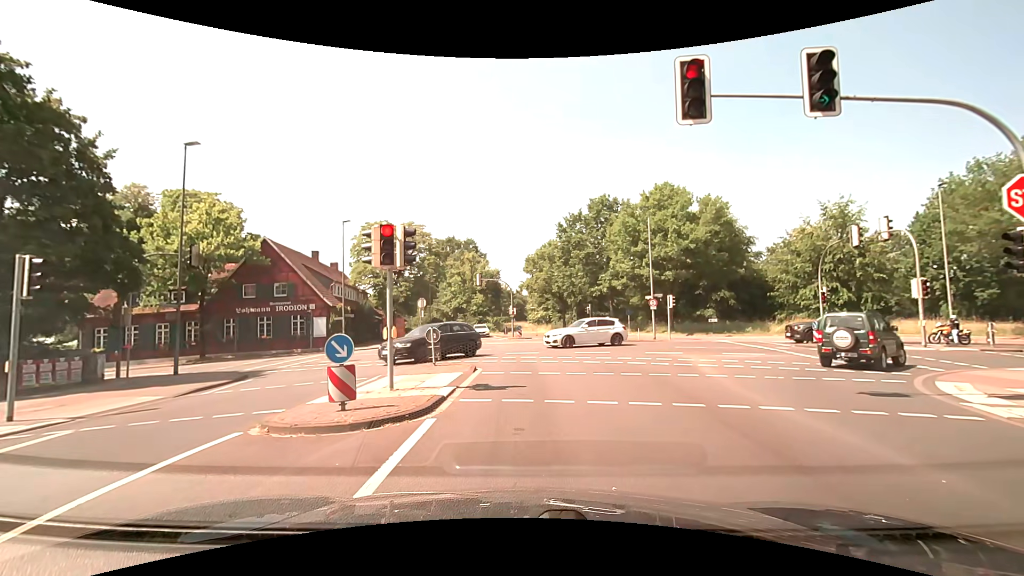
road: secondary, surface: asphalt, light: Day
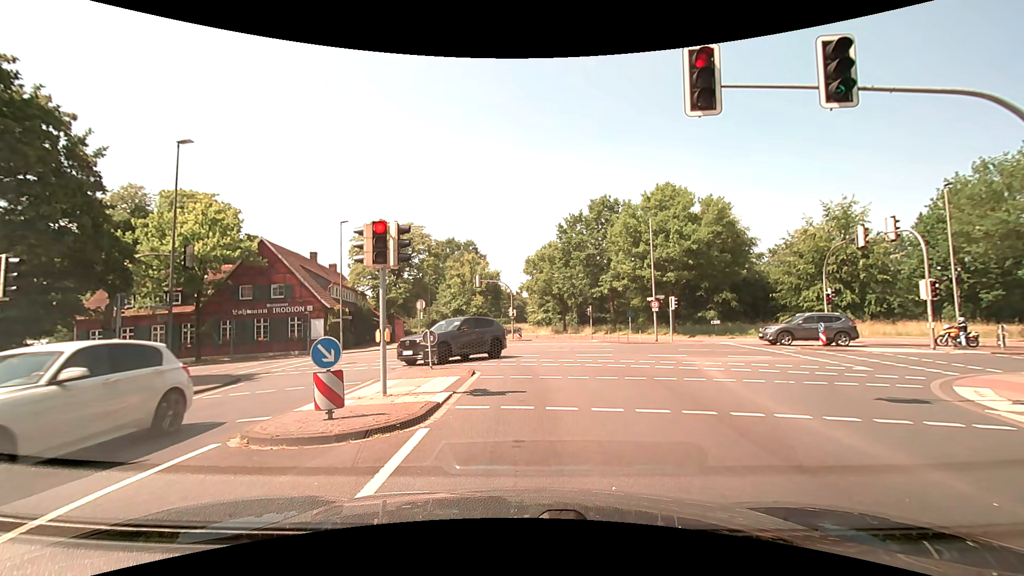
(0.0, +0.6) m; 0°
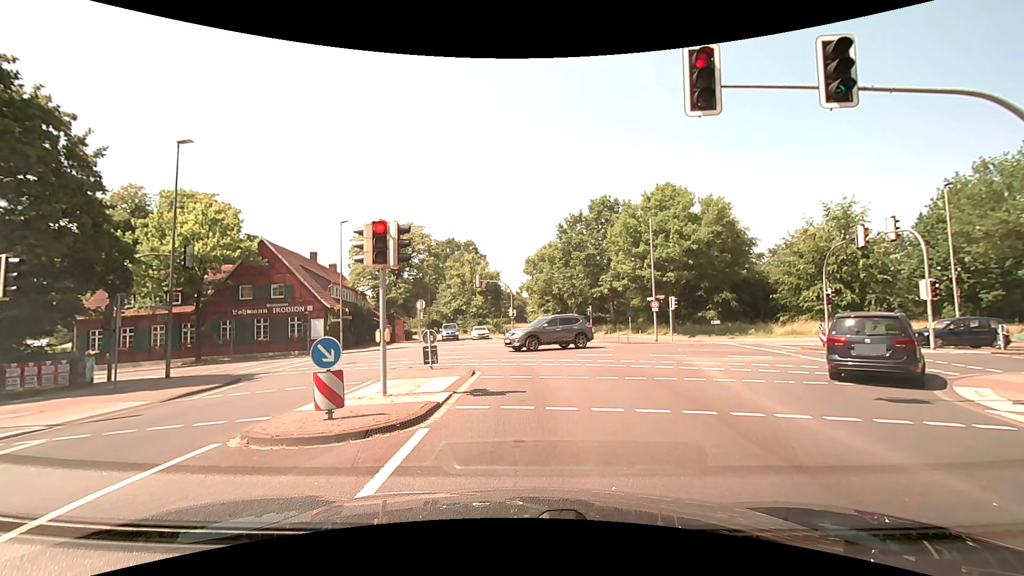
(0.0, 0.0) m; 0°
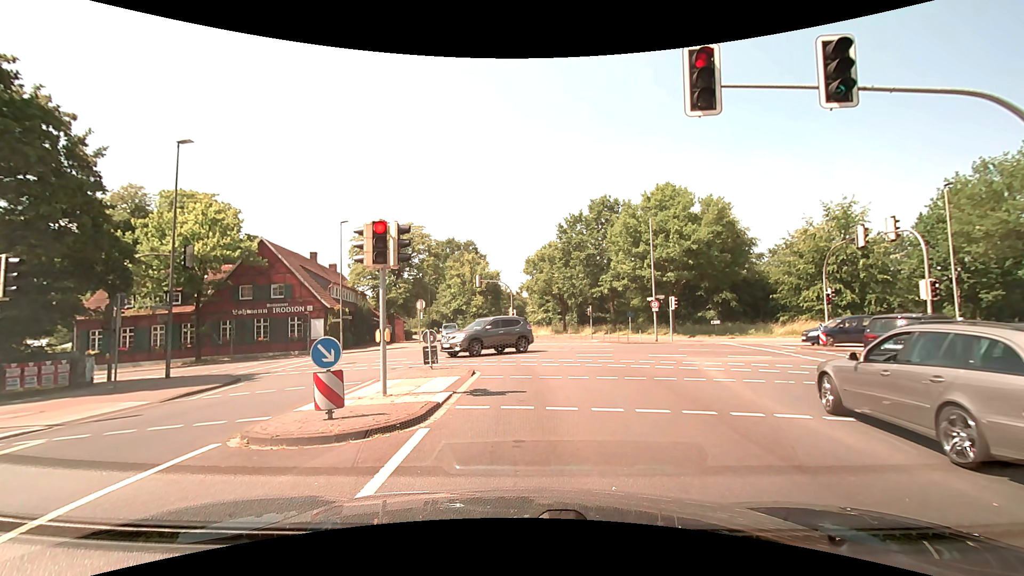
(0.0, 0.0) m; 0°
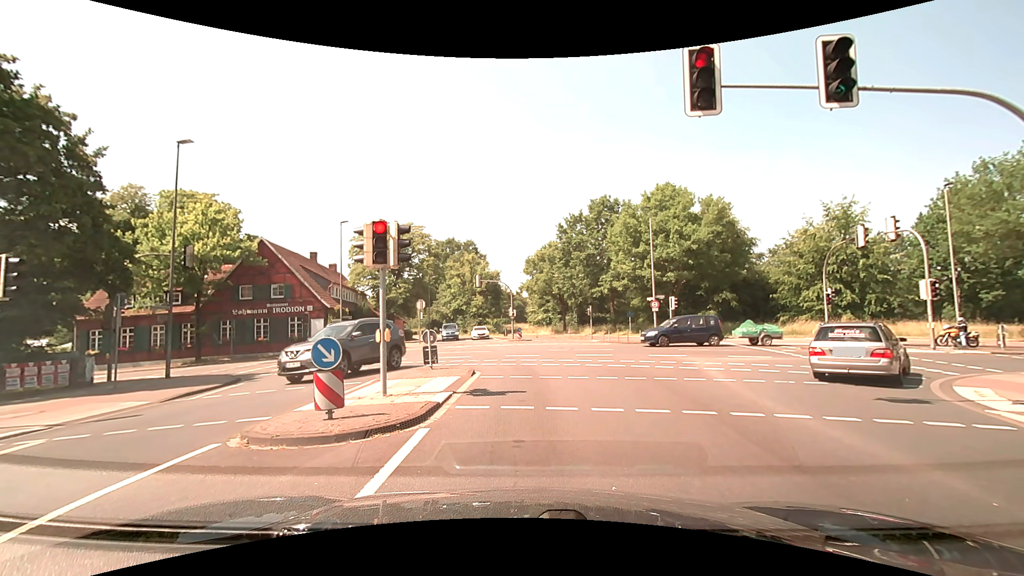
(0.0, 0.0) m; 0°
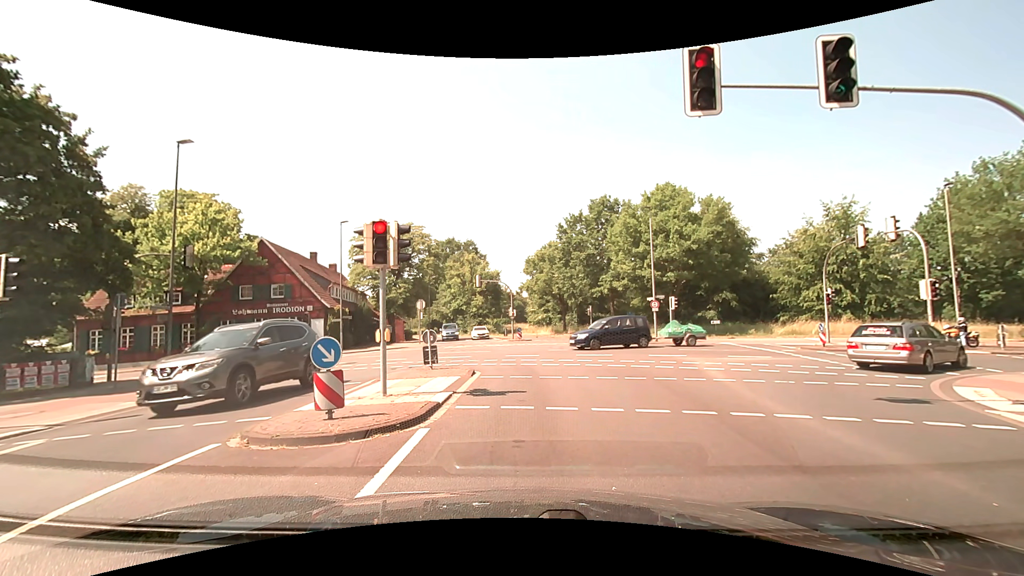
(0.0, 0.0) m; 0°
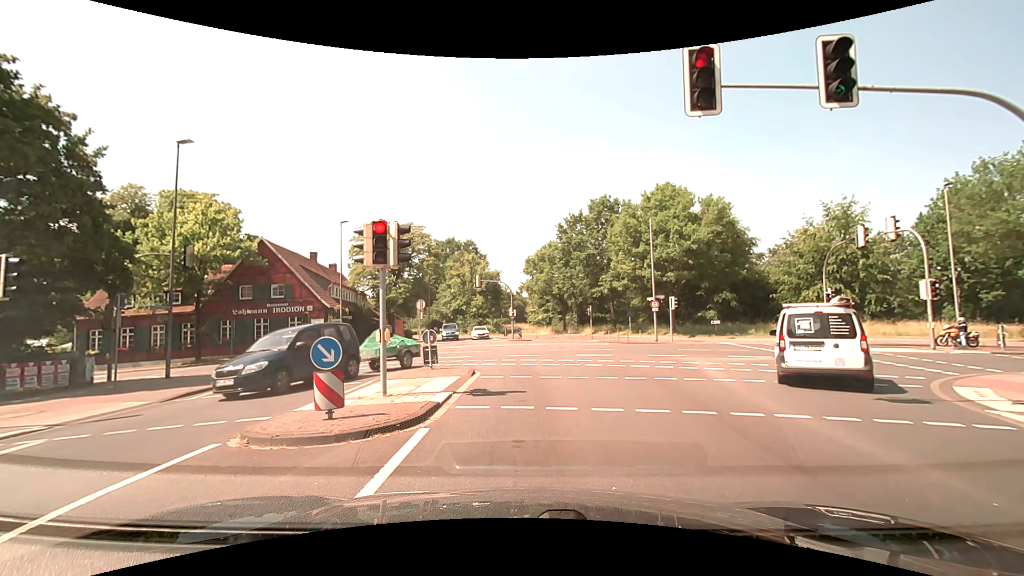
(0.0, 0.0) m; 0°
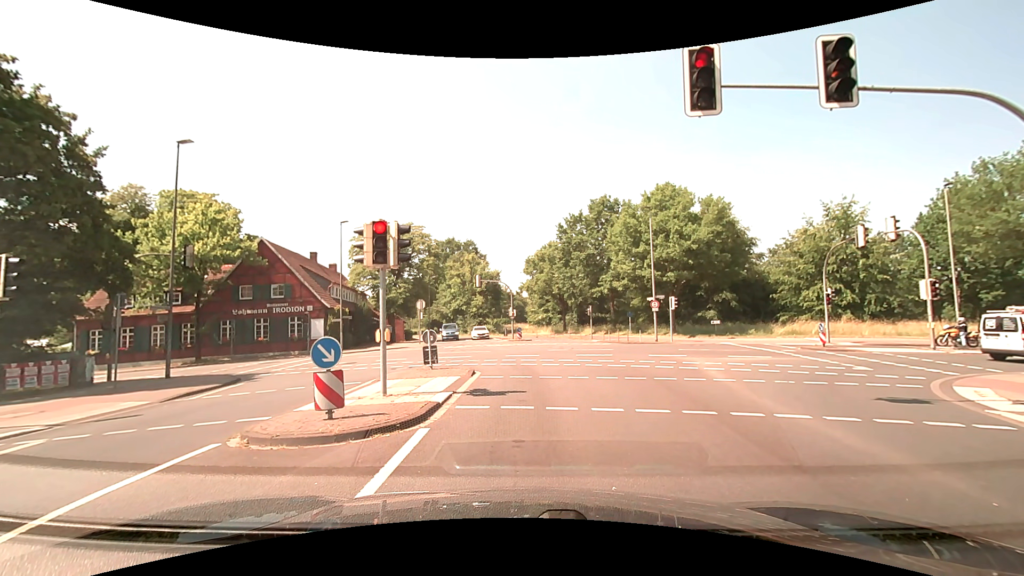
(0.0, 0.0) m; 0°
